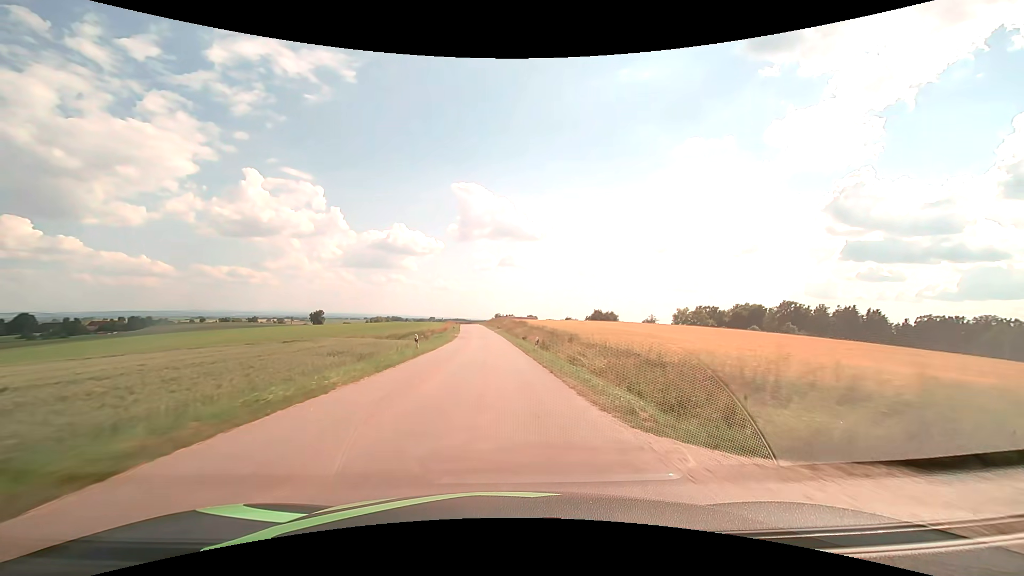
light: Day
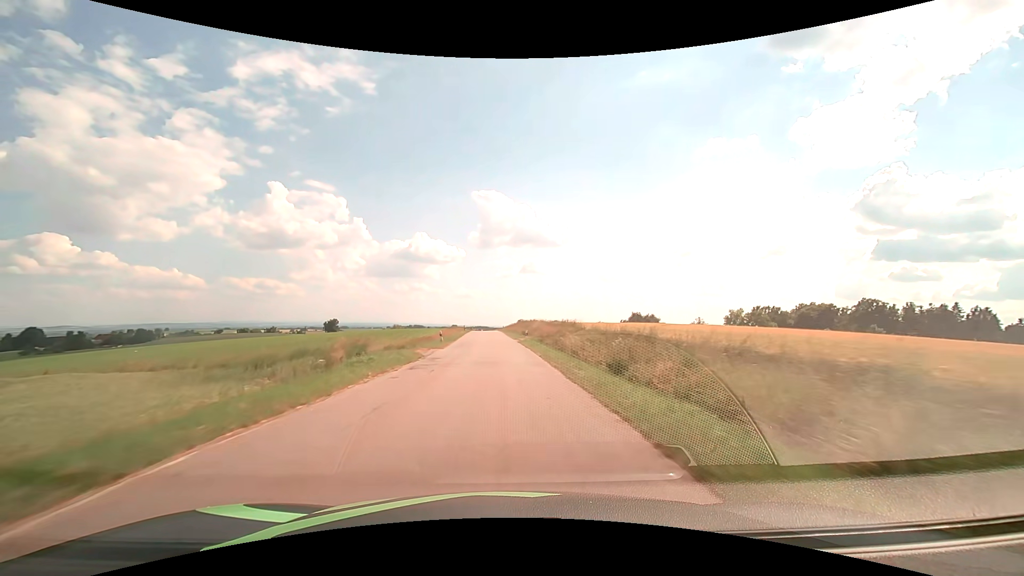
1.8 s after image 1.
(-0.9, +36.8) m; -3°
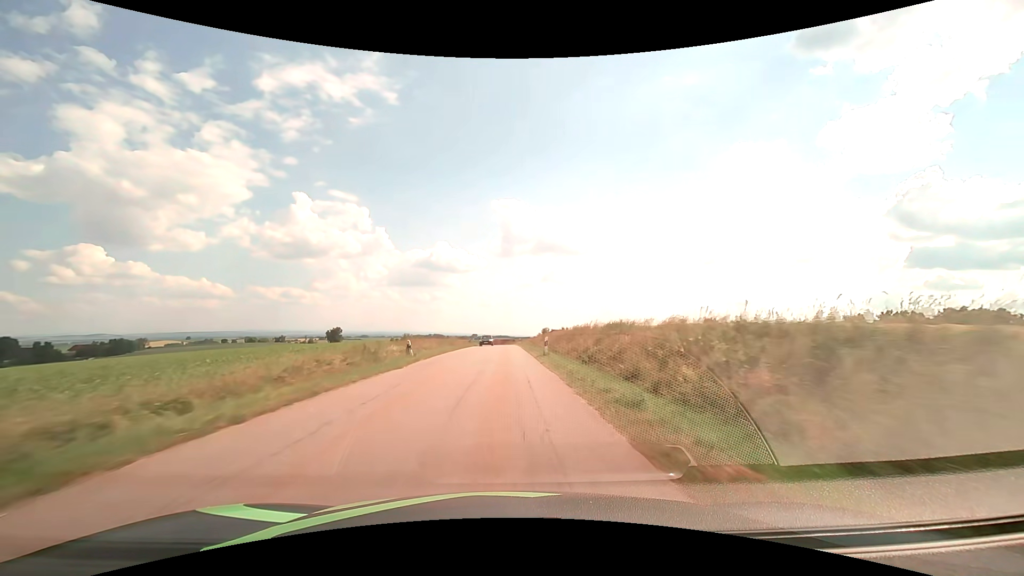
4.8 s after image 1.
(-1.4, +65.7) m; -2°
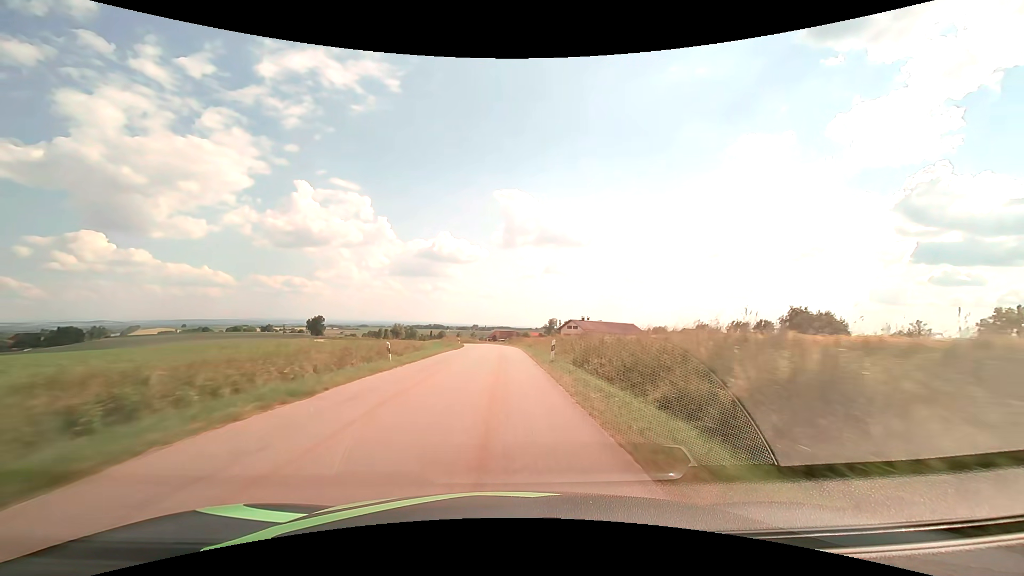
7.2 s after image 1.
(+0.1, +54.7) m; 0°
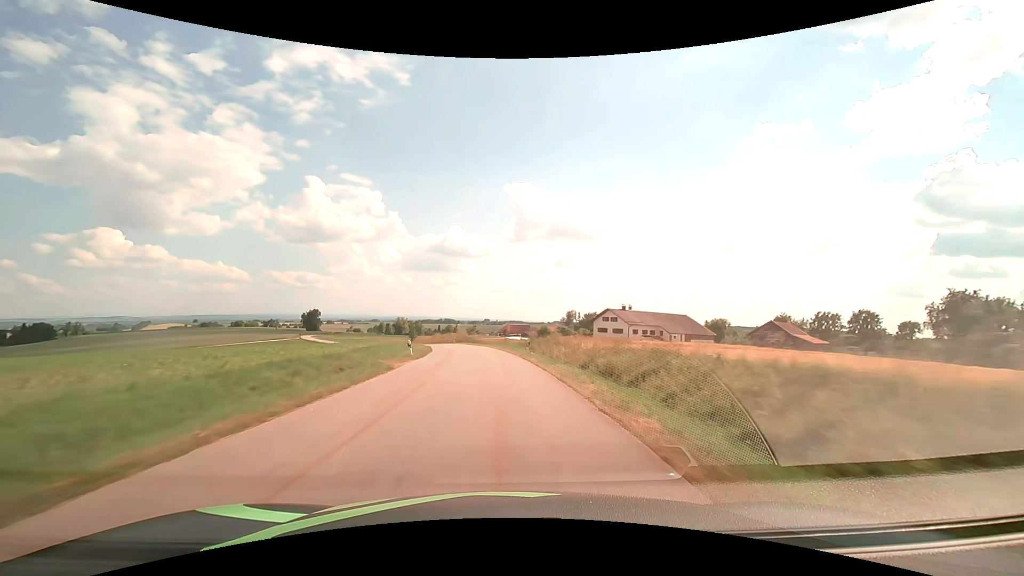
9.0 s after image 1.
(-0.4, +41.9) m; -1°
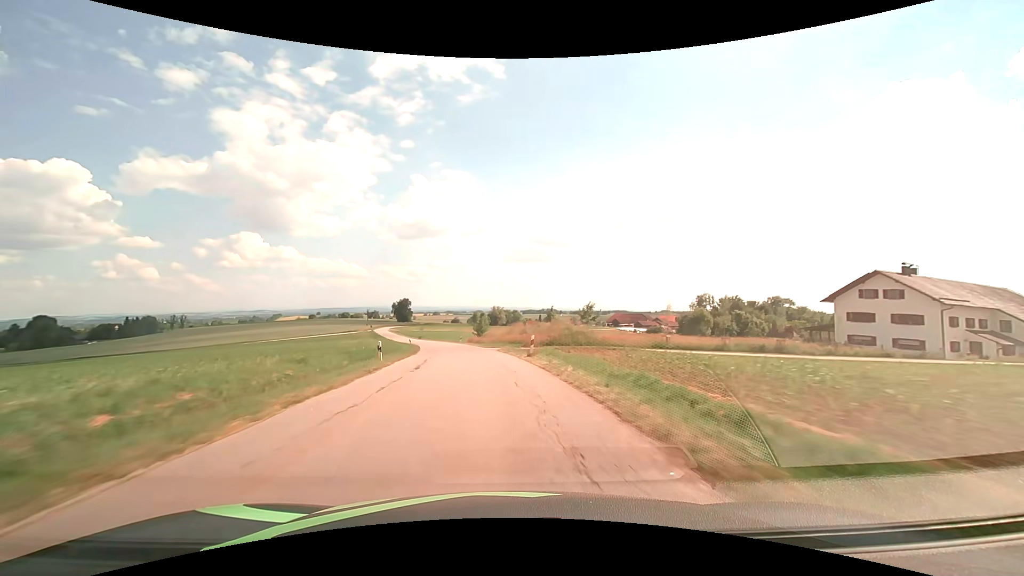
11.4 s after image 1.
(-4.0, +56.4) m; -10°
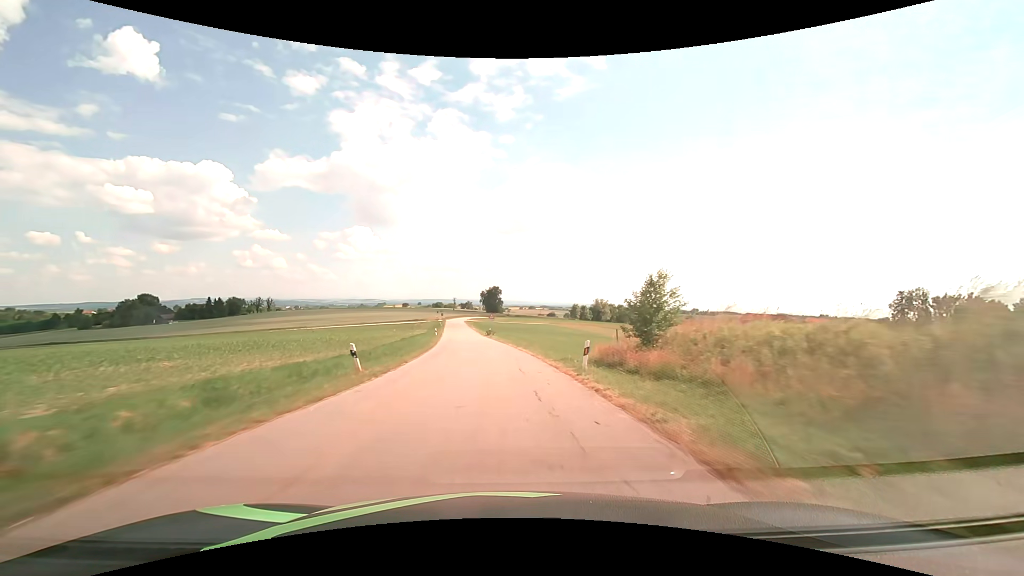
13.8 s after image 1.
(-6.8, +56.5) m; -12°
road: tertiary
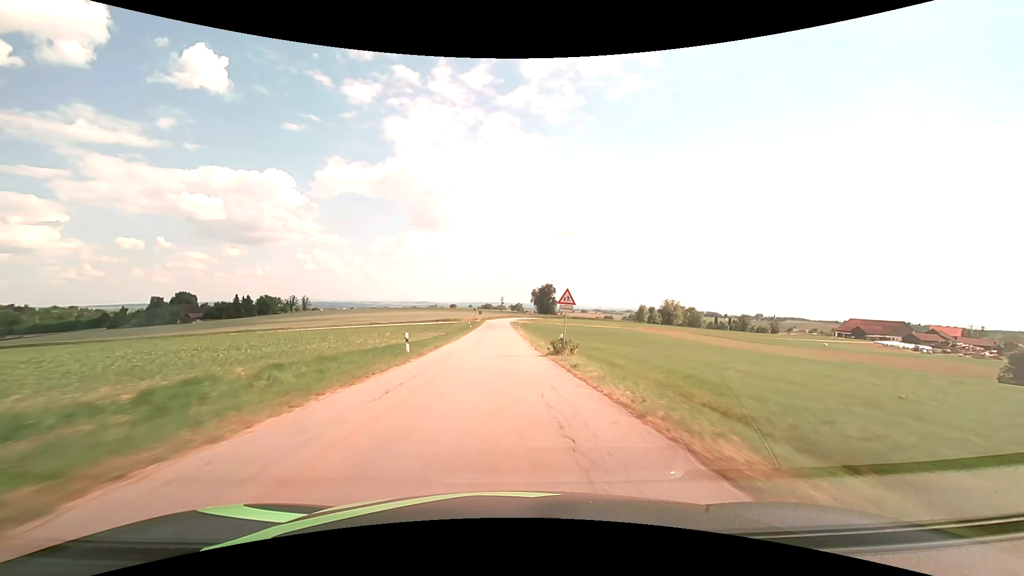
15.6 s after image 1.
(-2.3, +42.7) m; -6°
(0, +10) (0, +20) (0, +30) (-1, +40) (-1, +50) (-1, +60) (-1, +70) (-1, +80) (-1, +90) (-1, +100) m
